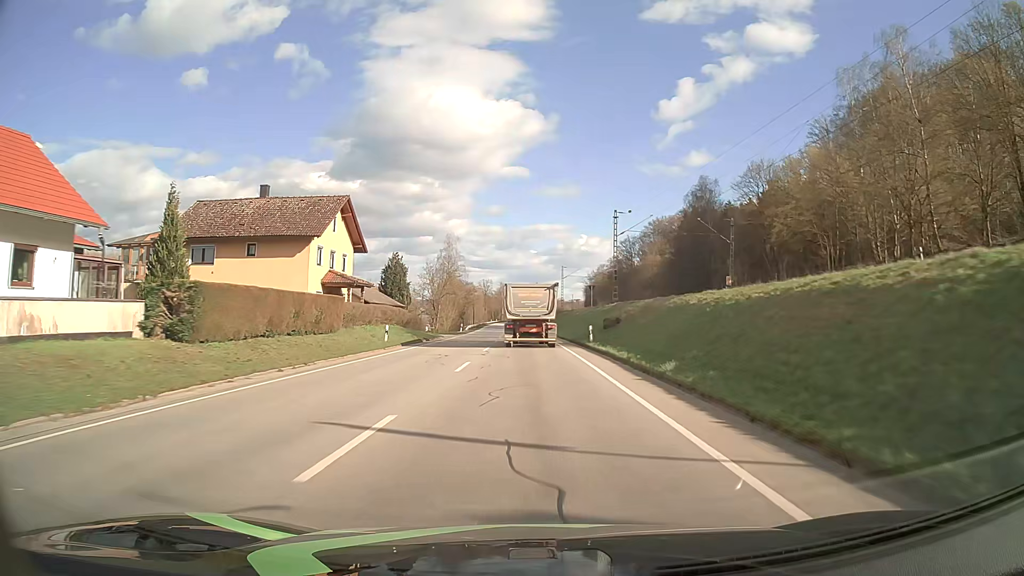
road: primary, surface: asphalt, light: Day
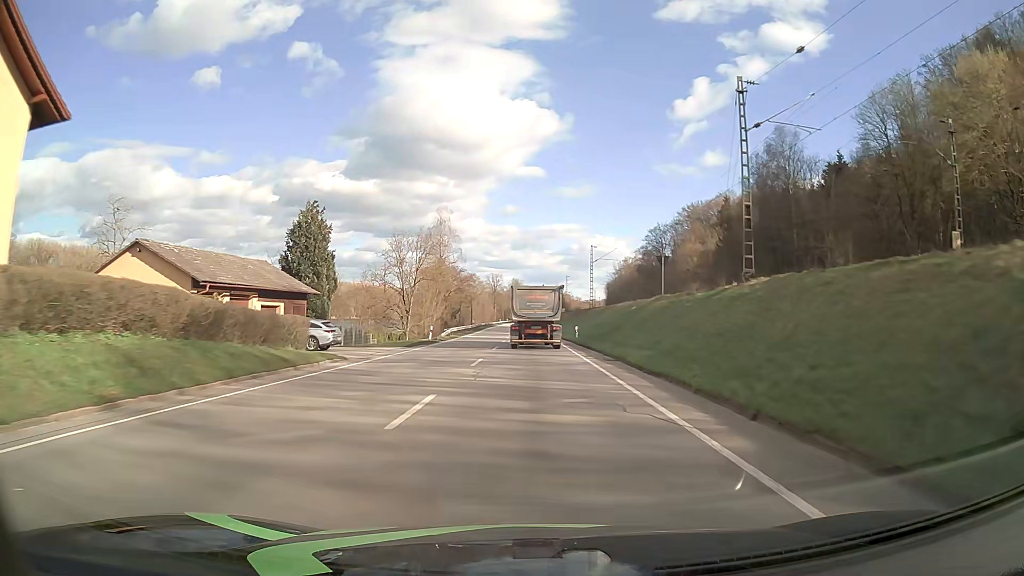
(-0.4, +34.0) m; -1°
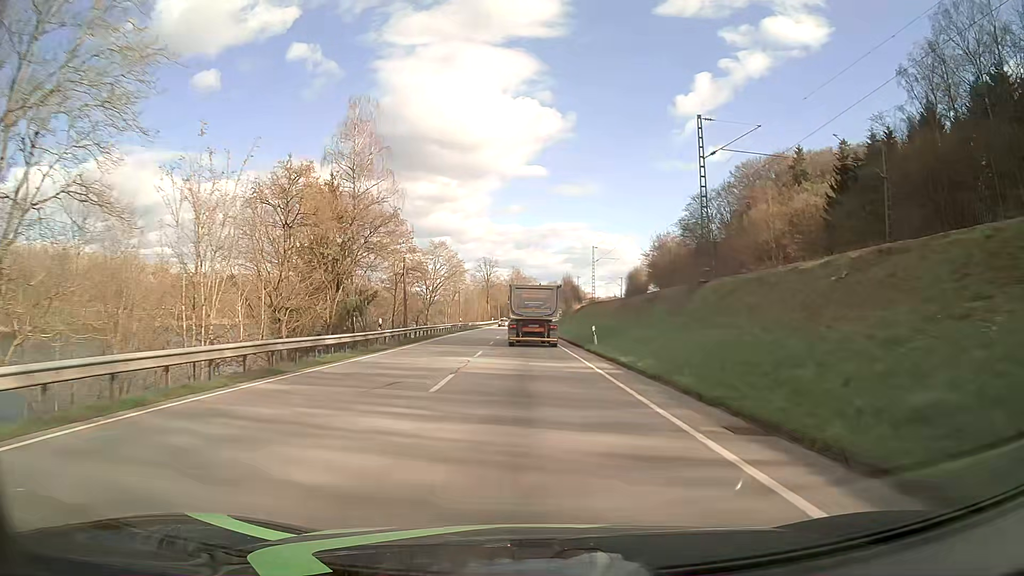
(-0.5, +57.2) m; 0°
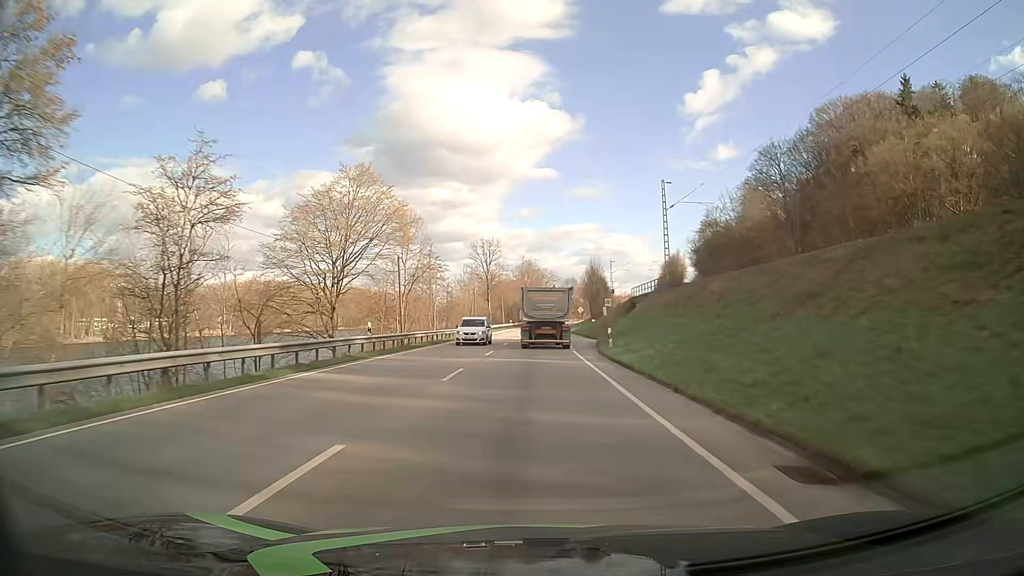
(-0.4, +46.3) m; -1°
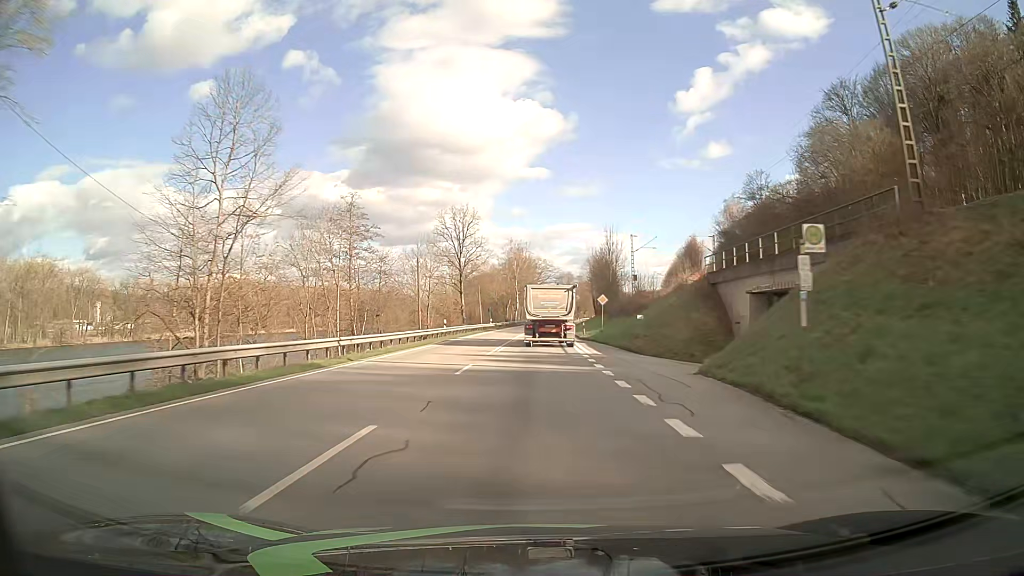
(+0.2, +35.4) m; +1°
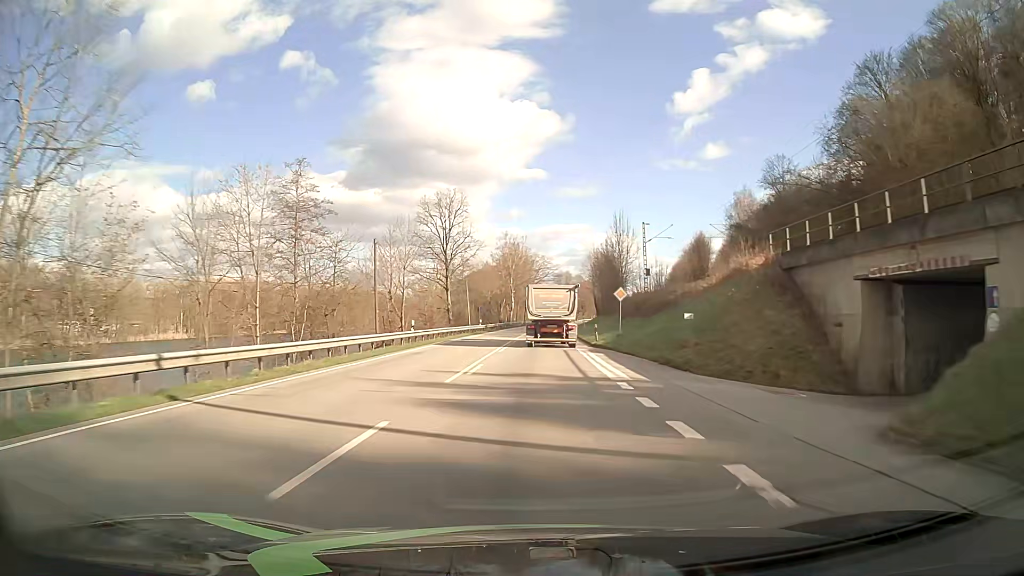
(+0.1, +12.0) m; 0°
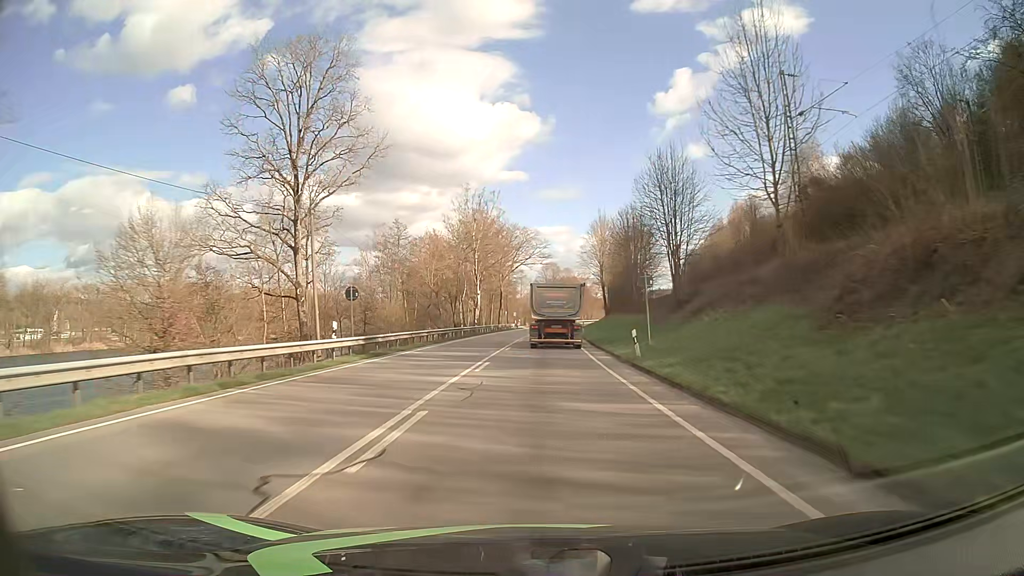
(+0.6, +48.2) m; +2°
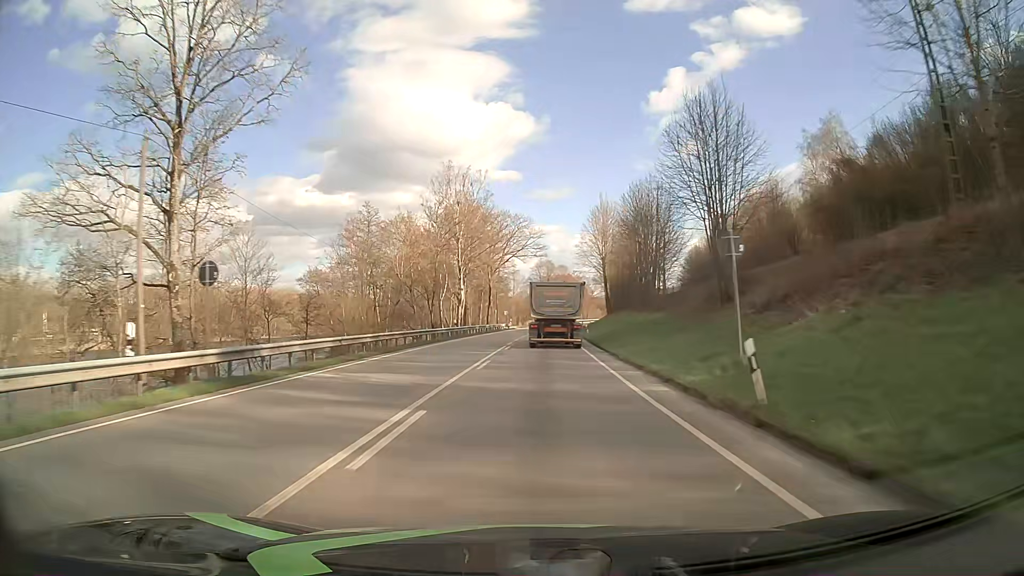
(+0.1, +12.1) m; +1°
(0, +10) (0, +20) (0, +30) (+1, +40) (+1, +50) (+2, +60) (+2, +70) (+3, +80) (+4, +90) (+4, +100) m
